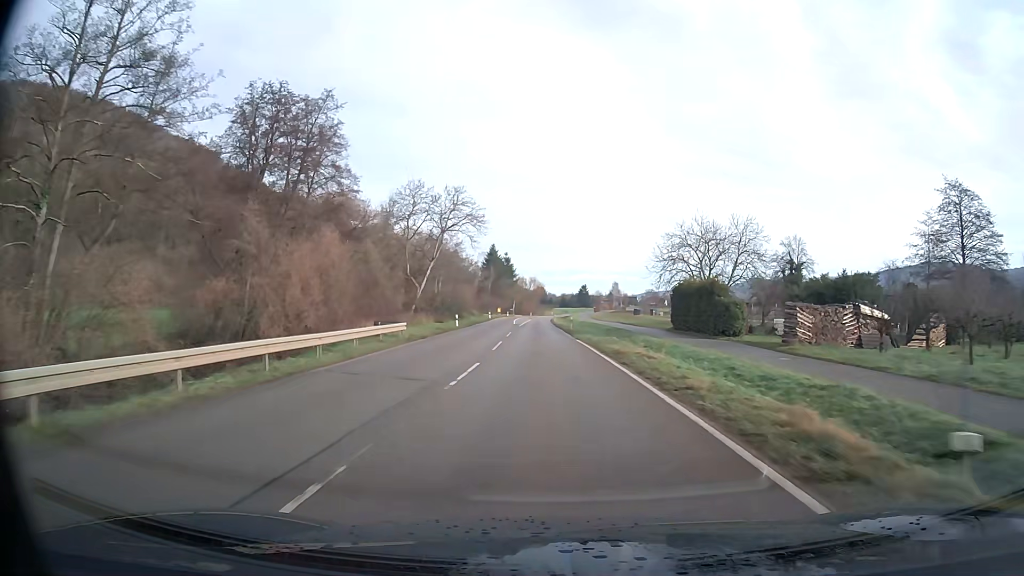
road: secondary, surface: asphalt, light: Day
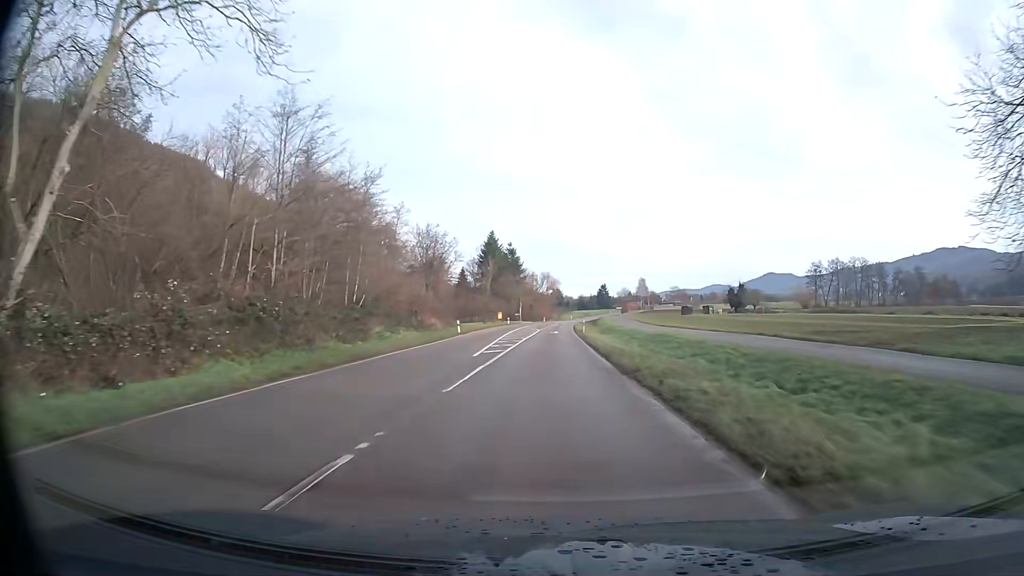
(-0.6, +49.0) m; -1°
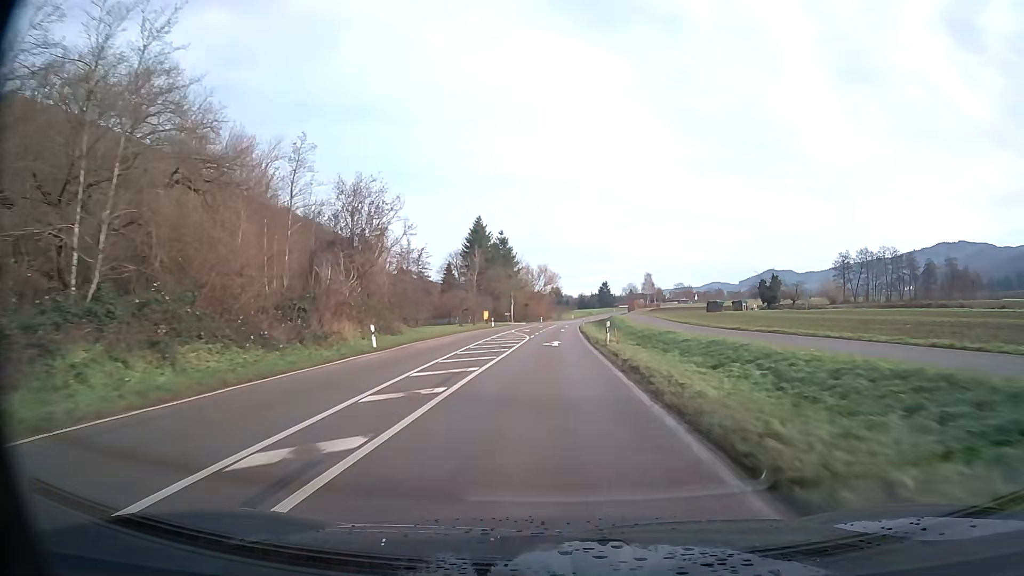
(0.0, +24.9) m; 0°
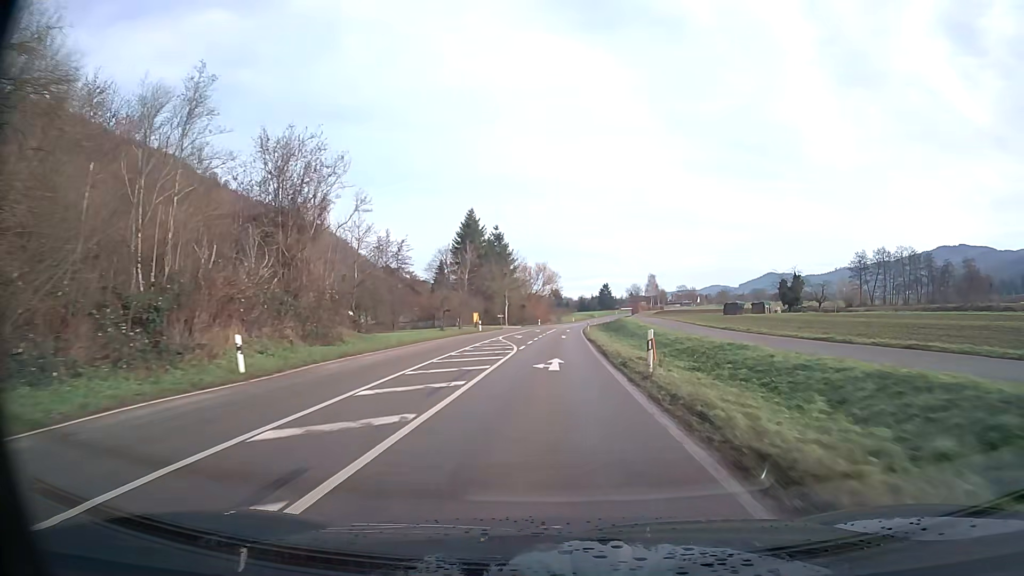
(0.0, +12.5) m; 0°
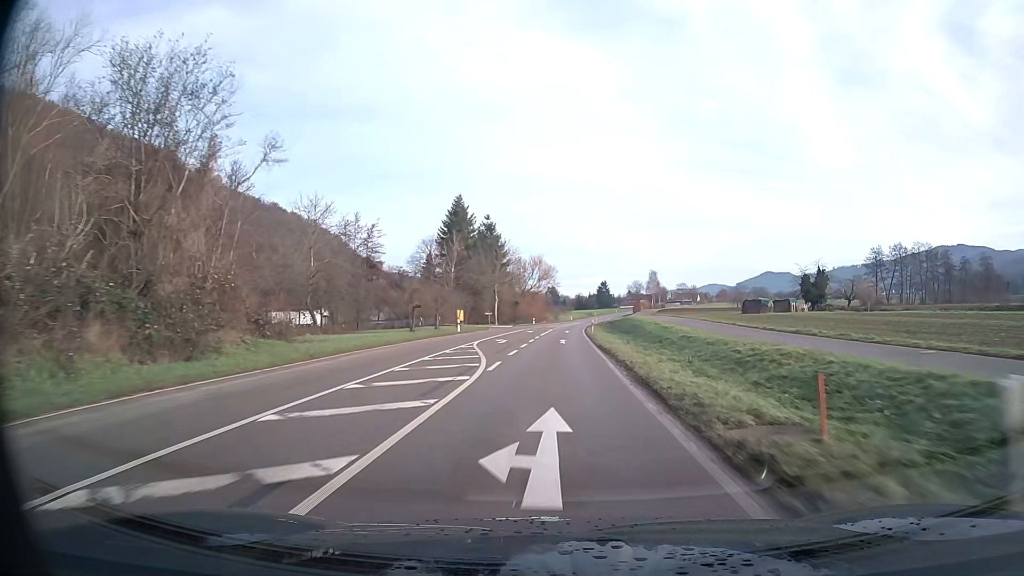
(0.0, +12.6) m; 0°
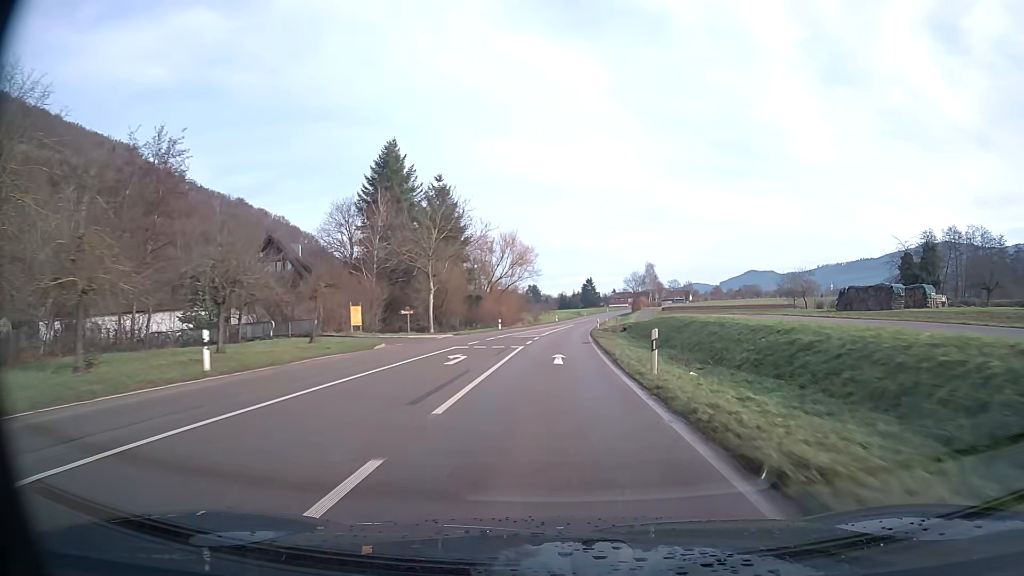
(+0.5, +37.9) m; +2°
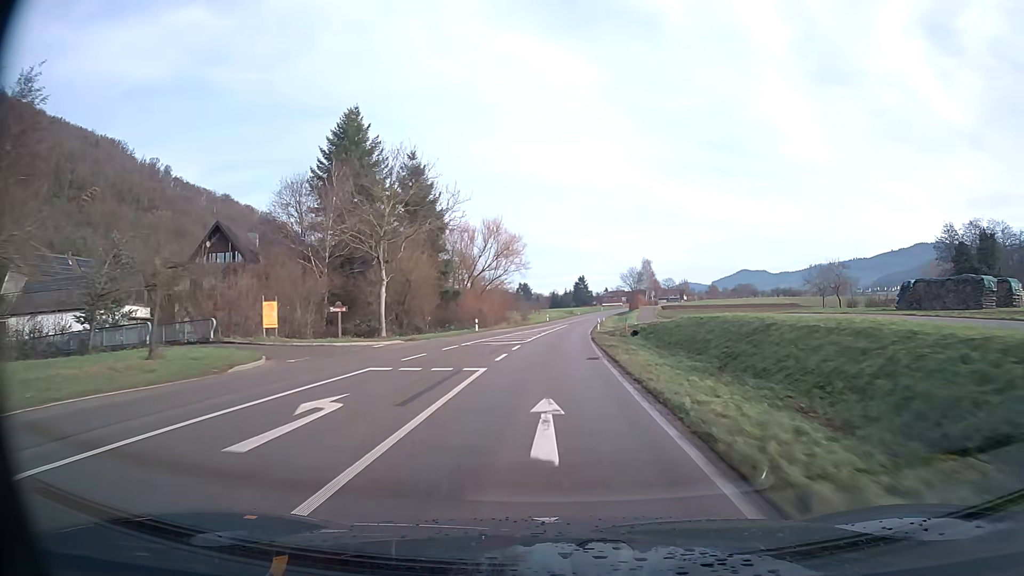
(+0.1, +12.6) m; +1°
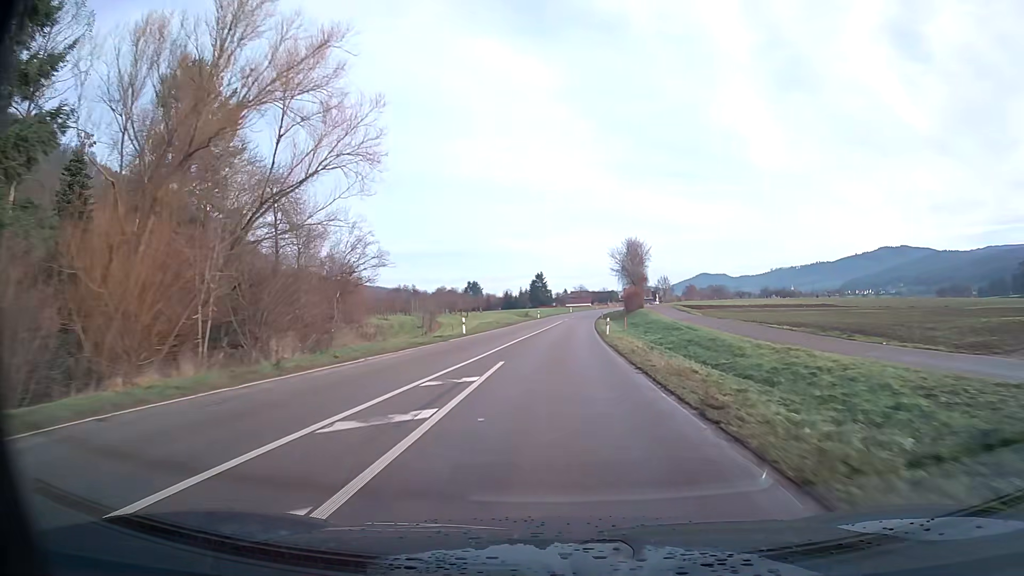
(+2.0, +63.0) m; +4°
